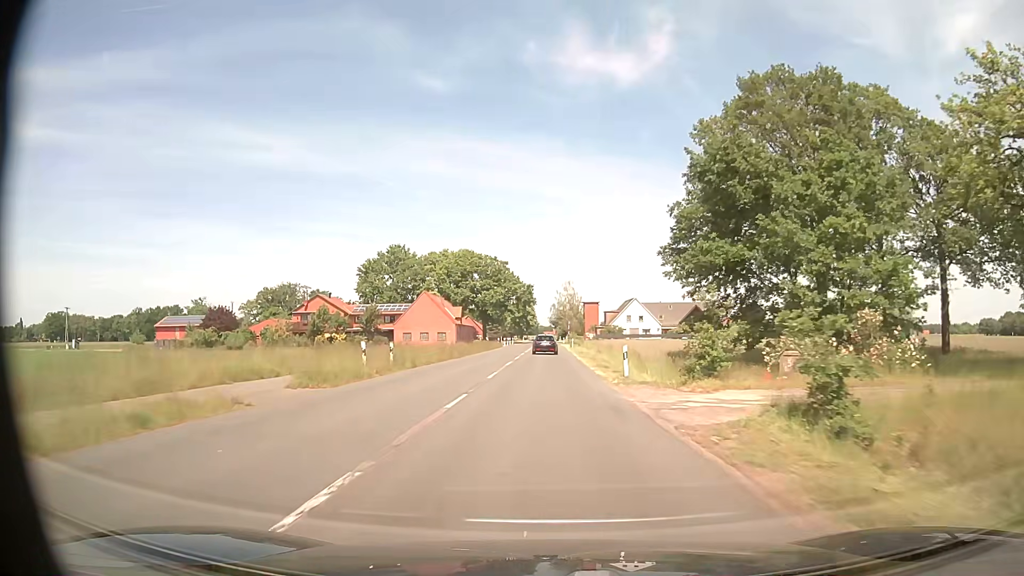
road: secondary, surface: asphalt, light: Day
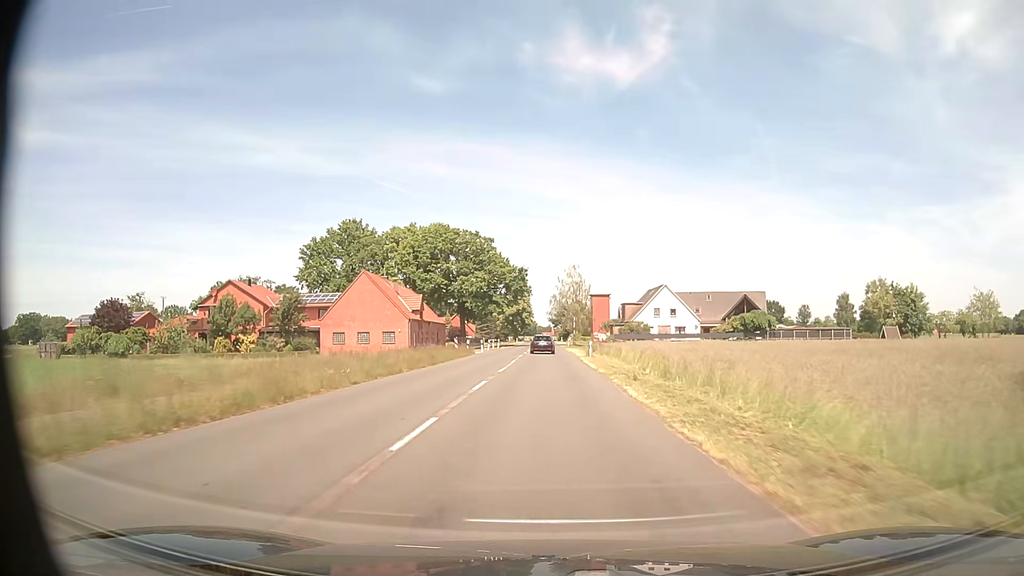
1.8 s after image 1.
(-0.2, +31.8) m; 0°
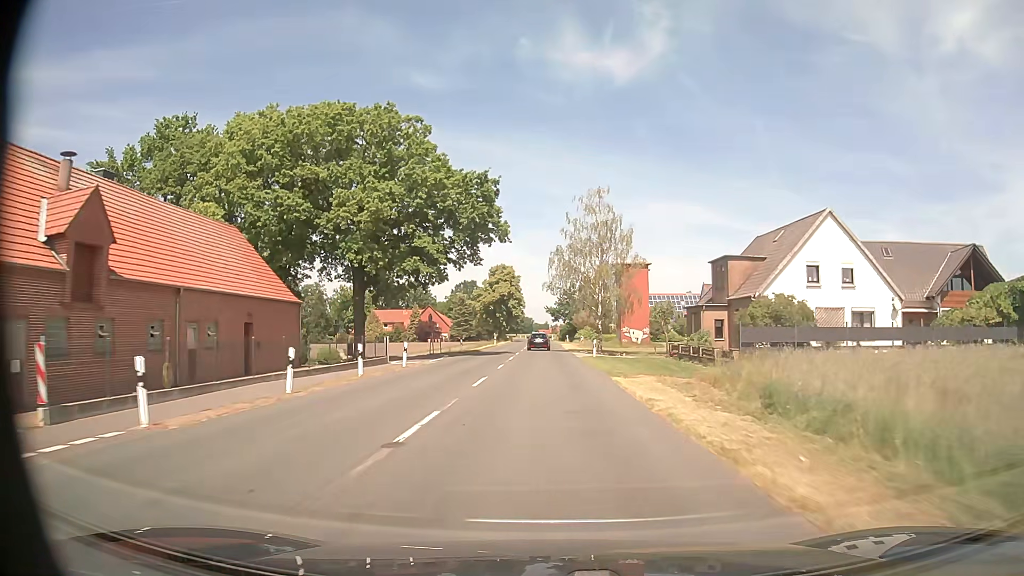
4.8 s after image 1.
(+0.1, +53.8) m; 0°
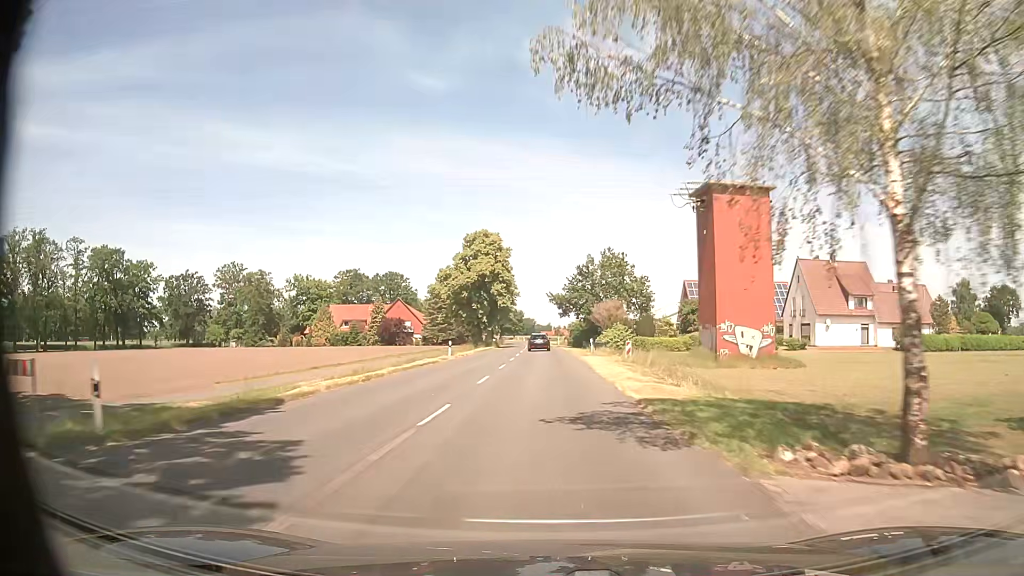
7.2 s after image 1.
(+0.1, +43.5) m; 0°
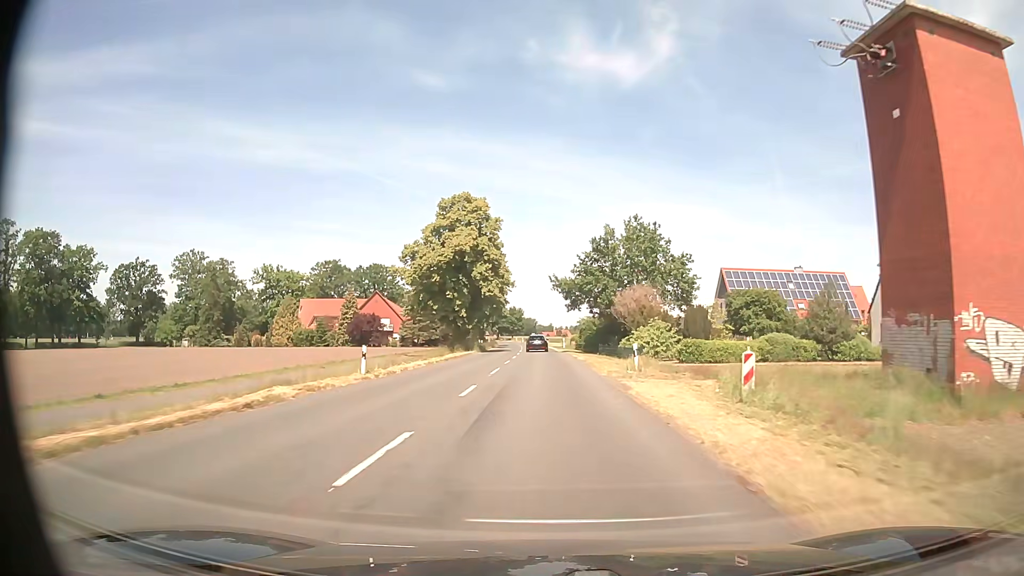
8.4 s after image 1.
(0.0, +21.8) m; 0°
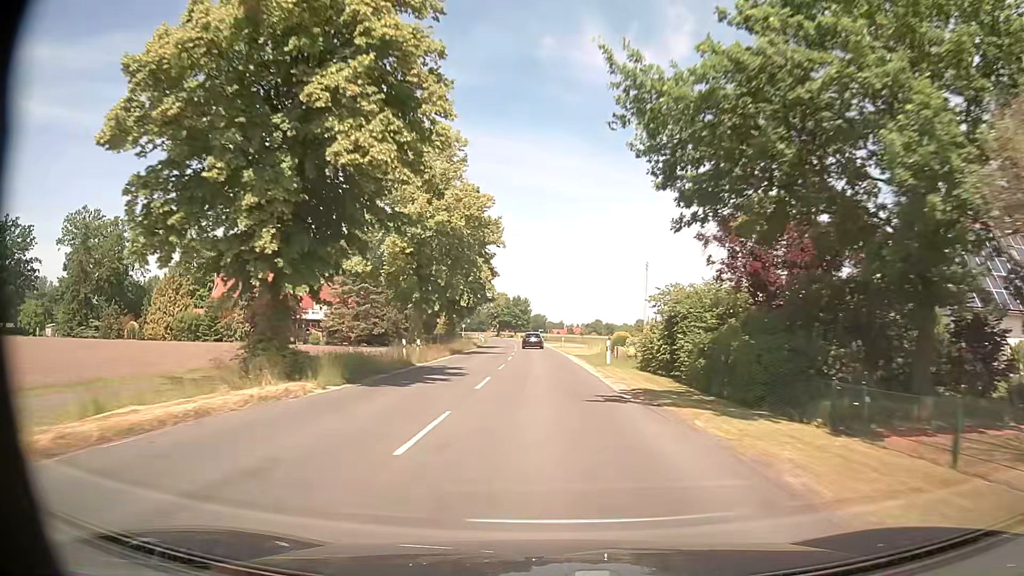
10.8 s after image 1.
(-0.4, +43.7) m; -1°
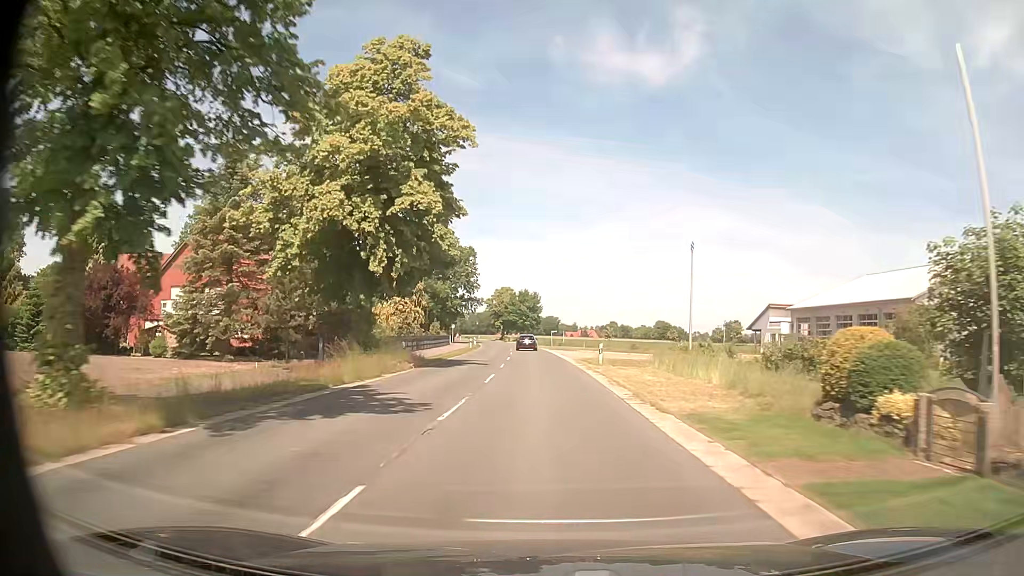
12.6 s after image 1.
(-0.2, +32.8) m; -1°
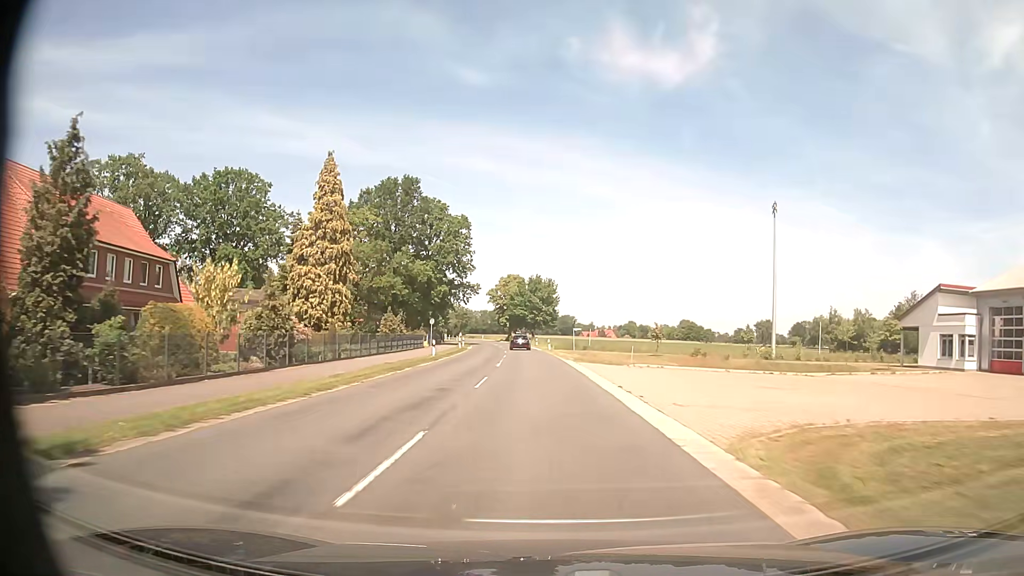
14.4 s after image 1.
(-0.3, +32.7) m; -1°
(0, +10) (0, +20) (0, +30) (-1, +40) (-1, +50) (-2, +60) (-3, +70) (-4, +80) (-5, +90) (-6, +100) m
